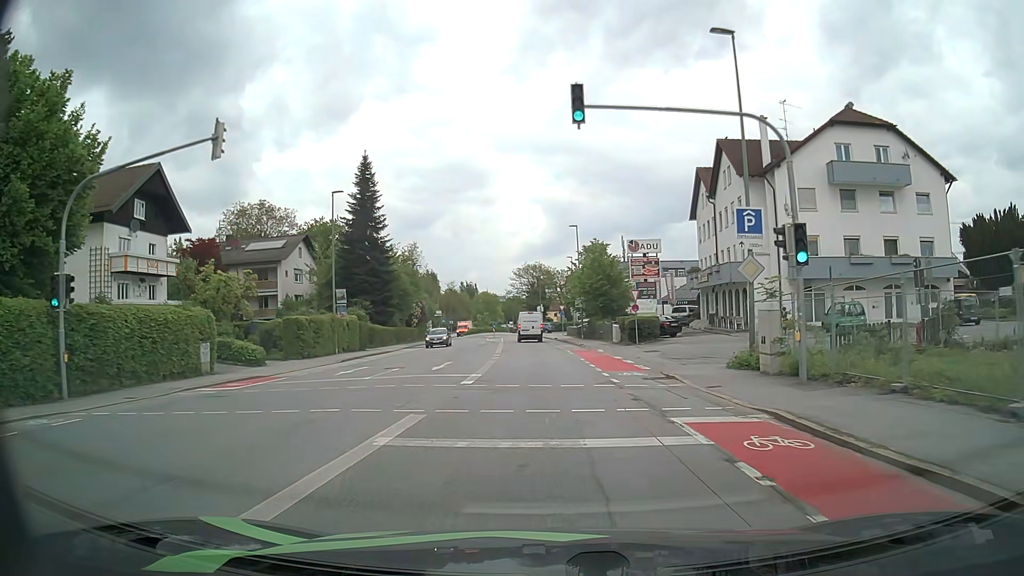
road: tertiary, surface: asphalt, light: Day
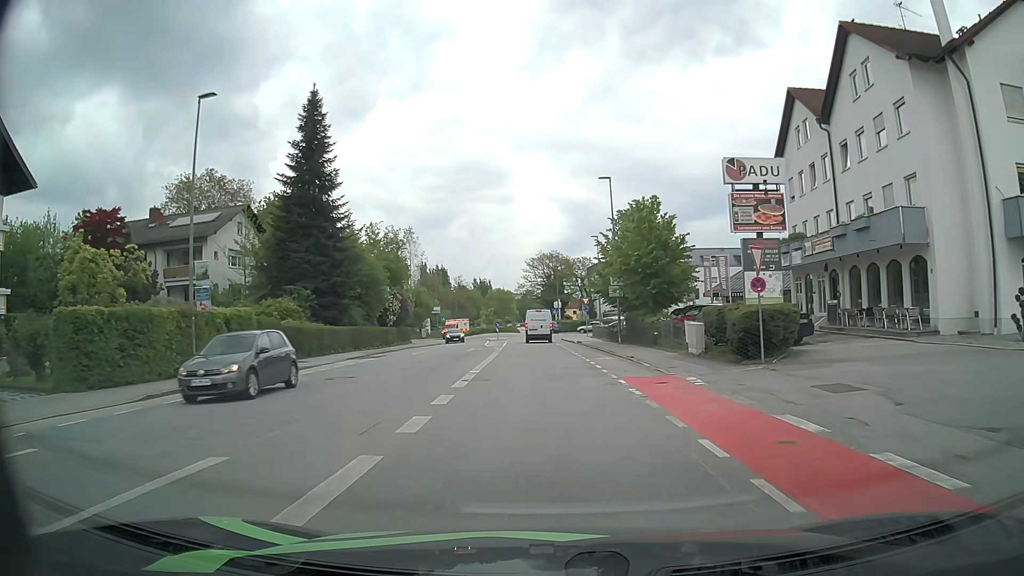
(-0.2, +19.7) m; -1°
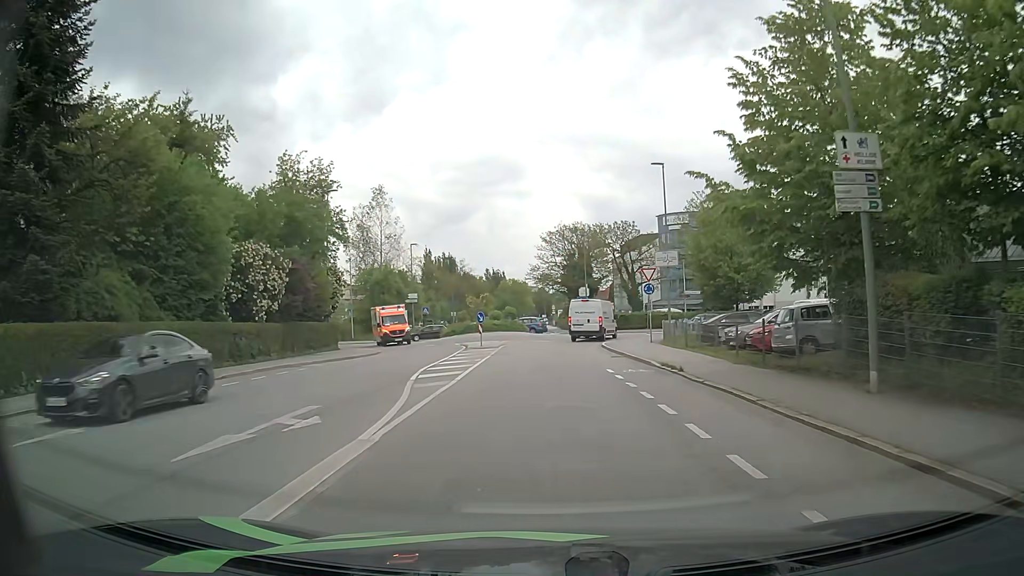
(-0.7, +30.9) m; -3°
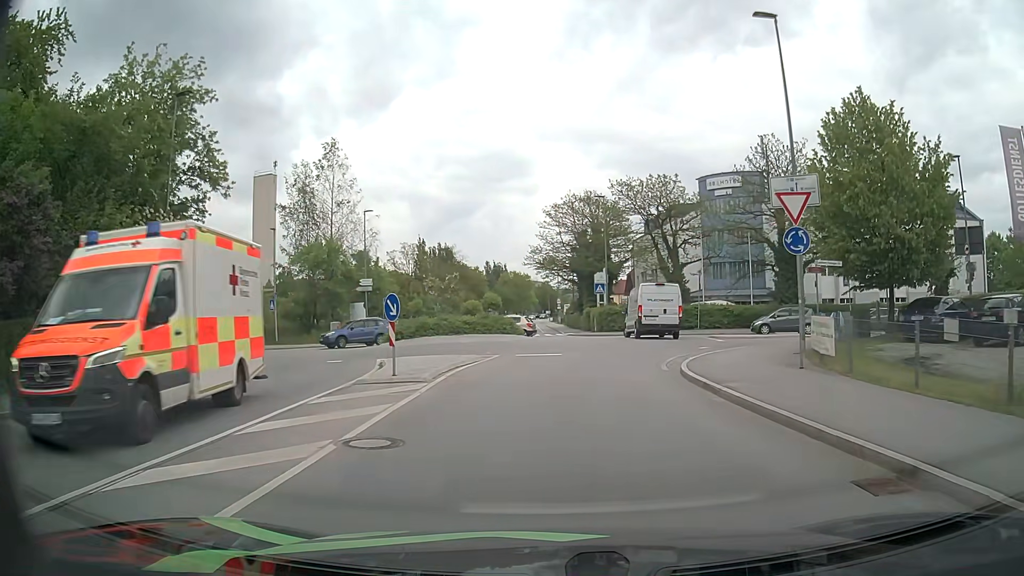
(+0.2, +20.1) m; 0°
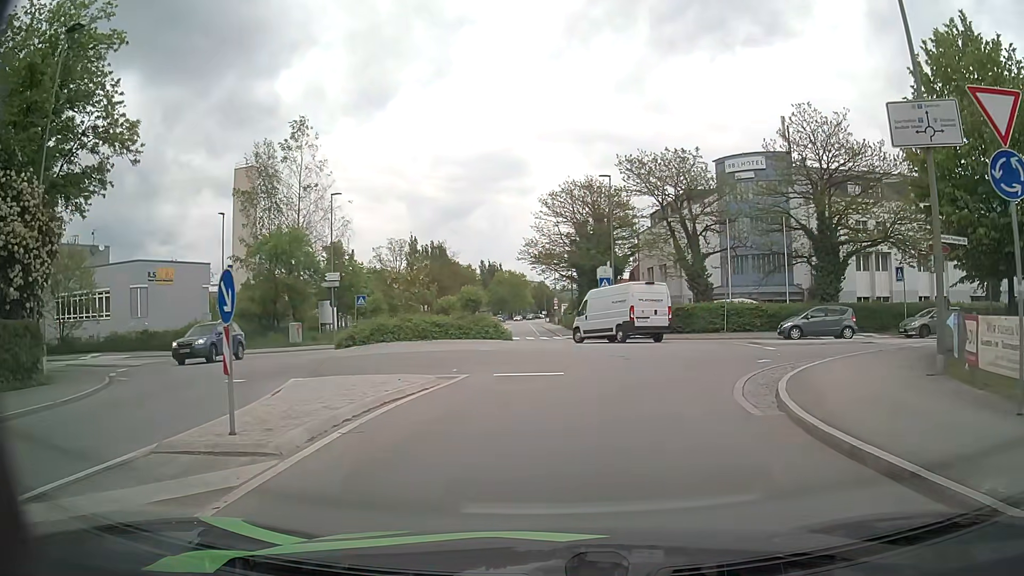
(0.0, +7.3) m; +1°
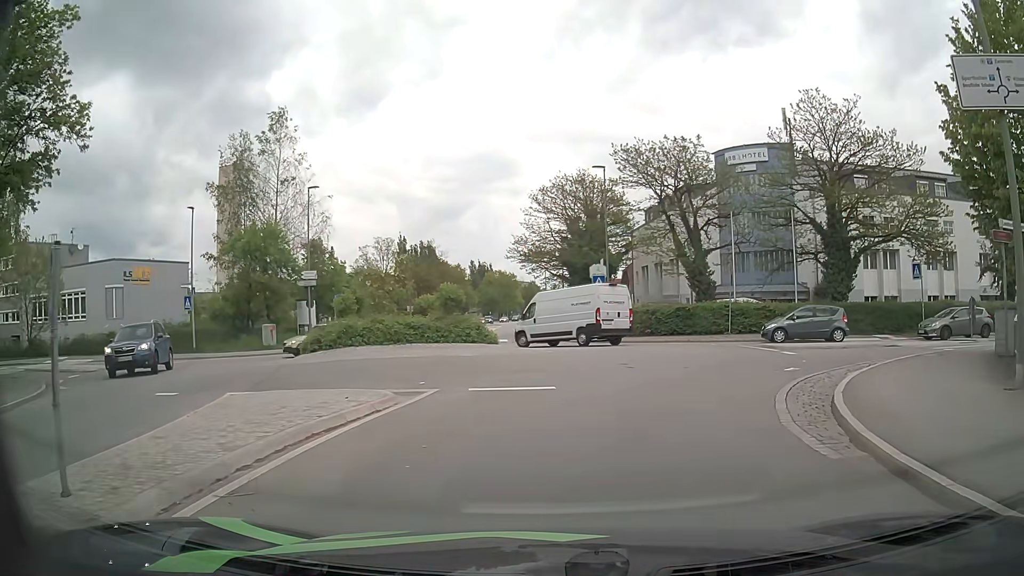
(0.0, +2.7) m; +2°
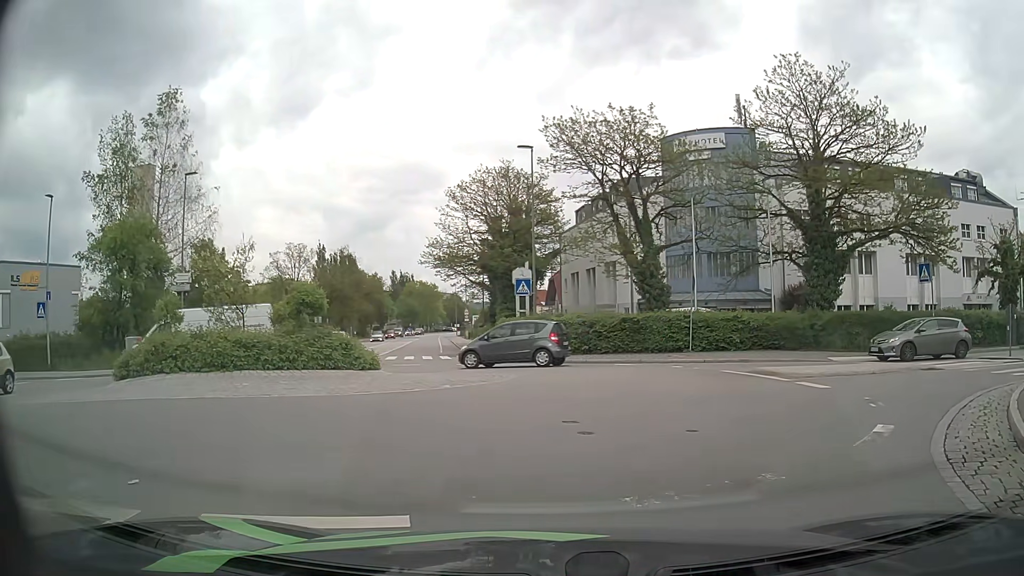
(+0.3, +7.3) m; +7°
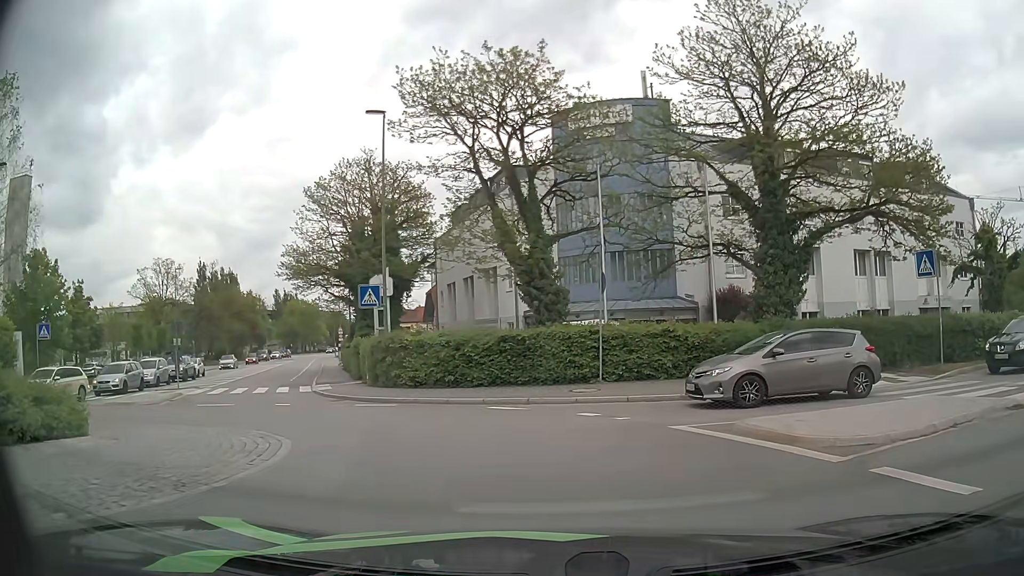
(+0.6, +8.3) m; +8°
(-2, +10) (-7, +18) (-12, +27) (-16, +36) (-20, +45) (-23, +55) (-27, +64) (-30, +73) (-33, +83) (-37, +92) m
